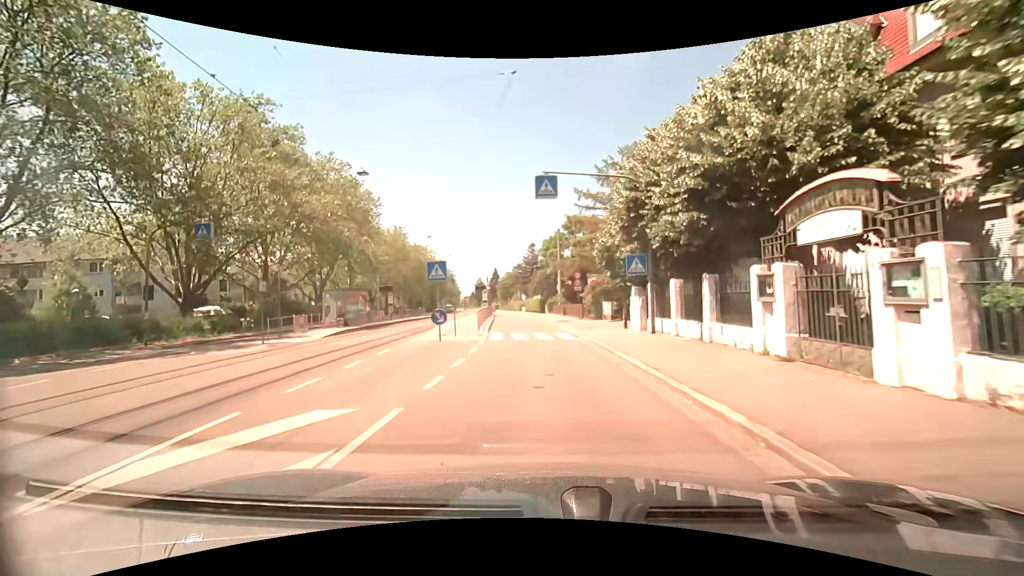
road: tertiary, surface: asphalt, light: Day
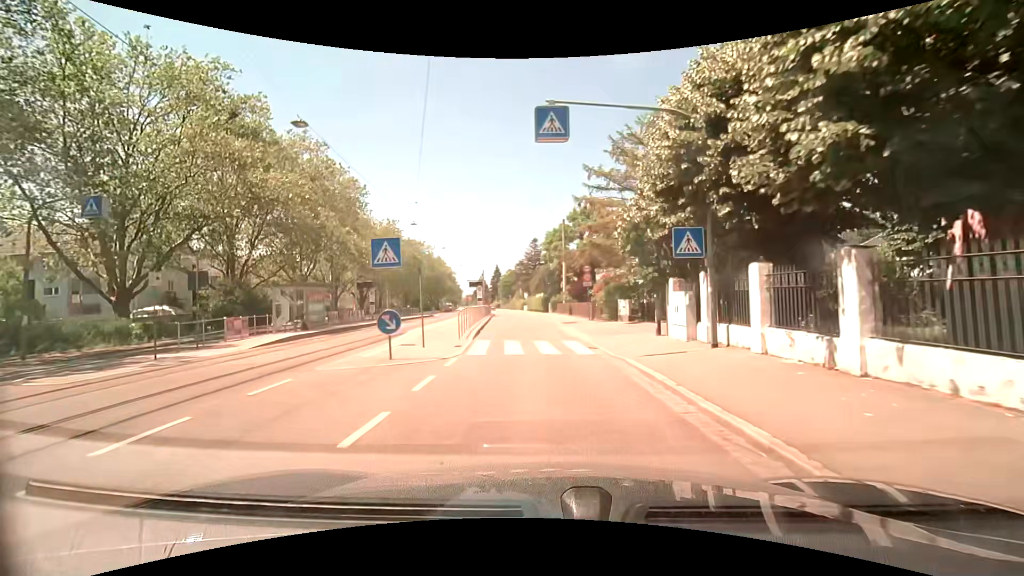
(-0.1, +6.3) m; -2°
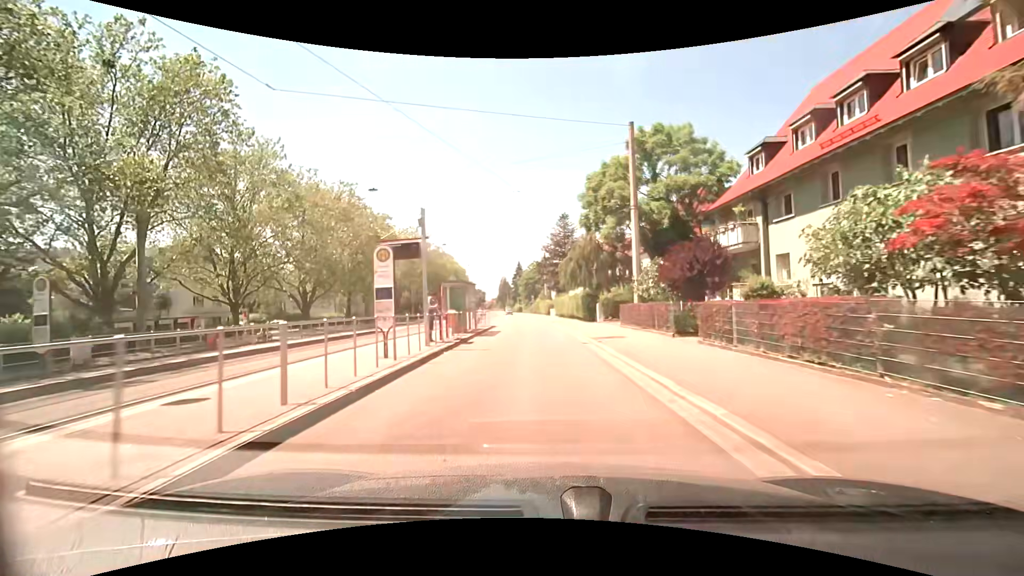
(-0.9, +31.3) m; -3°
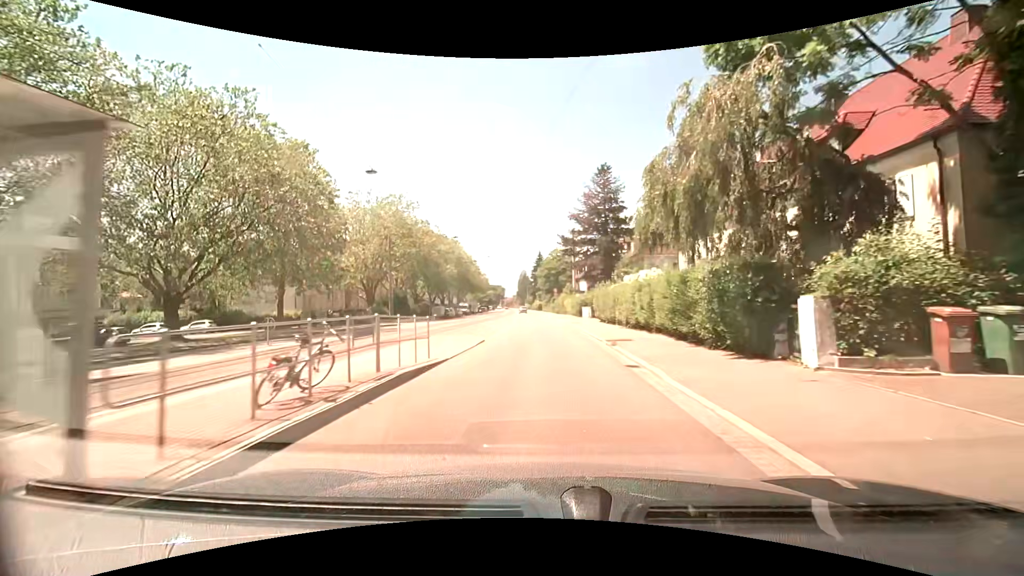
(-0.7, +25.5) m; -2°
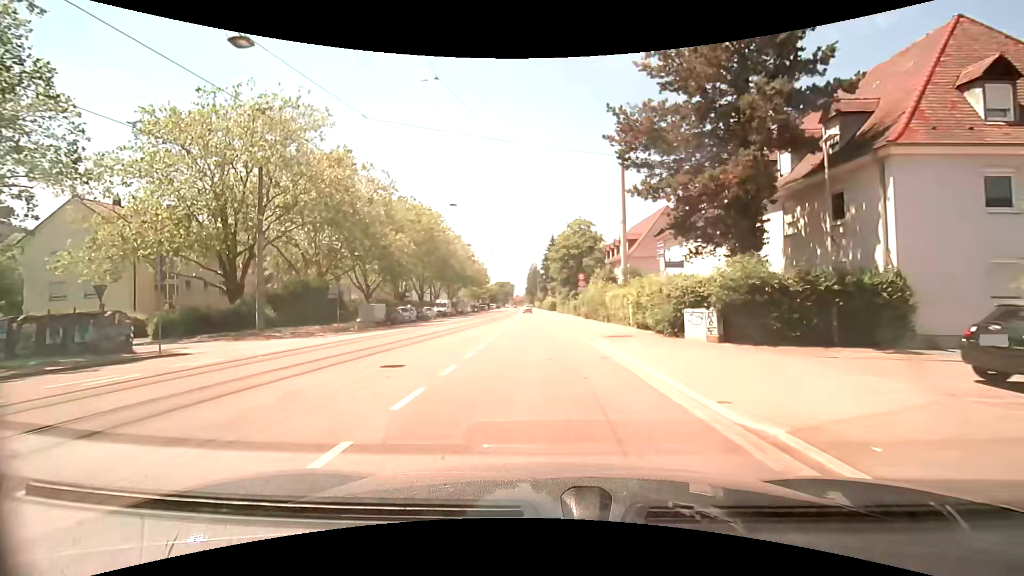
(-1.0, +33.1) m; -3°
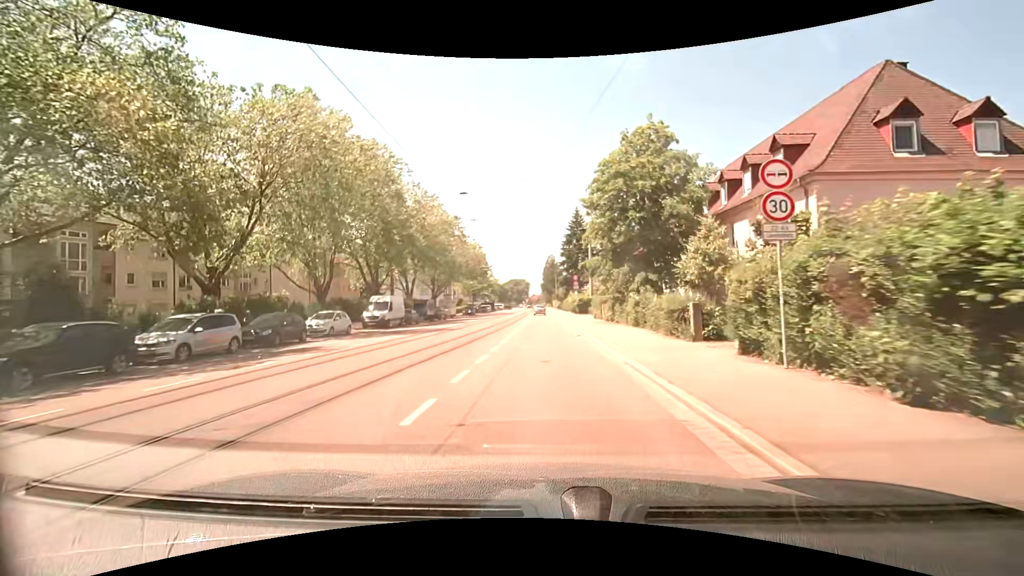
(-0.7, +33.9) m; -2°
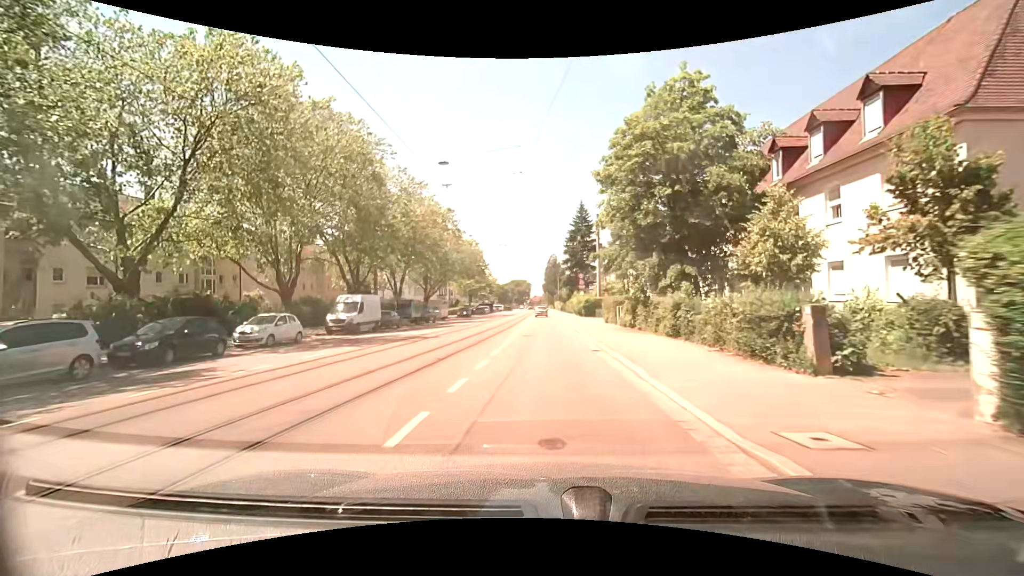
(0.0, +6.7) m; +1°
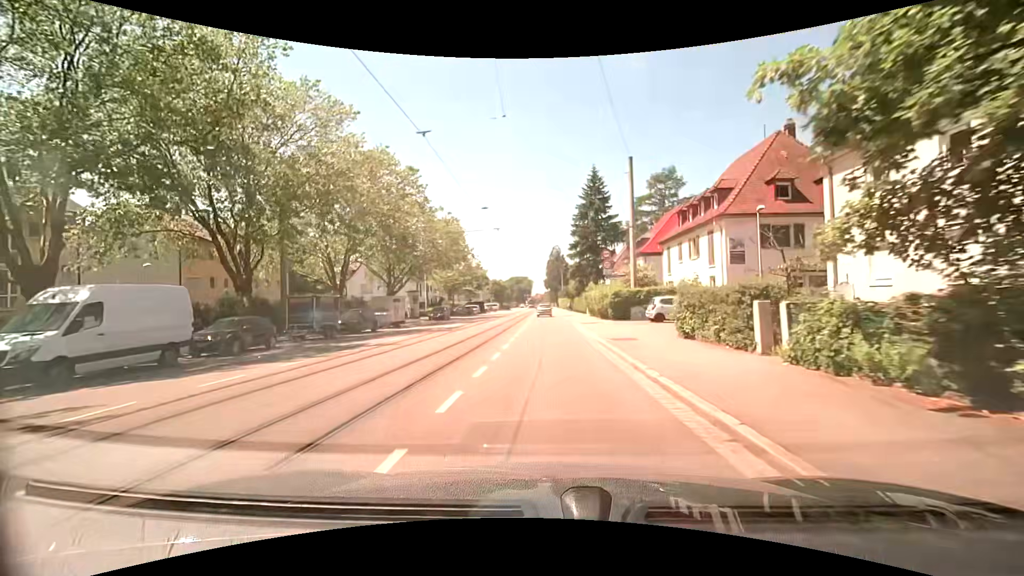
(-0.3, +19.9) m; -2°
